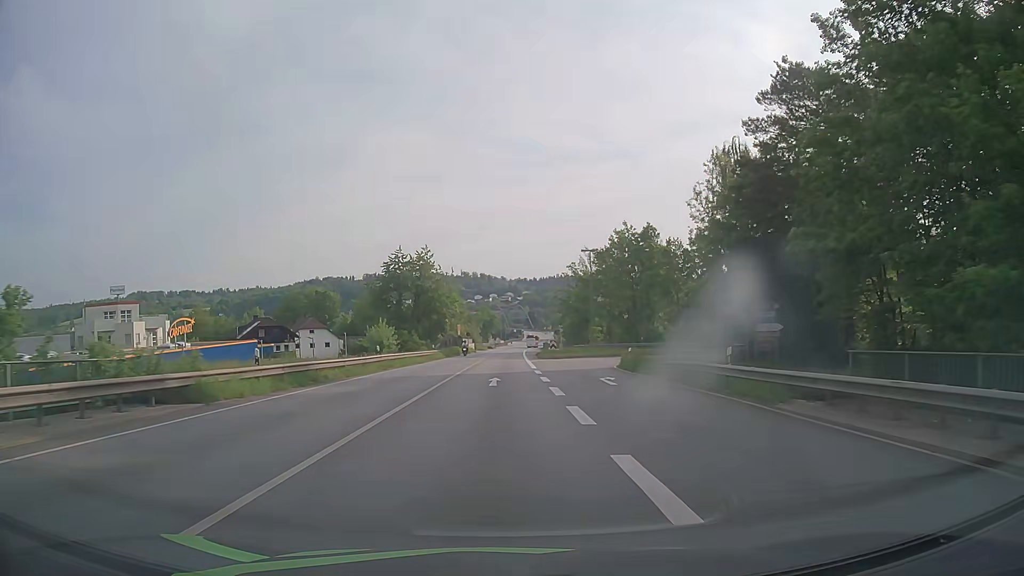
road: primary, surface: asphalt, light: Day
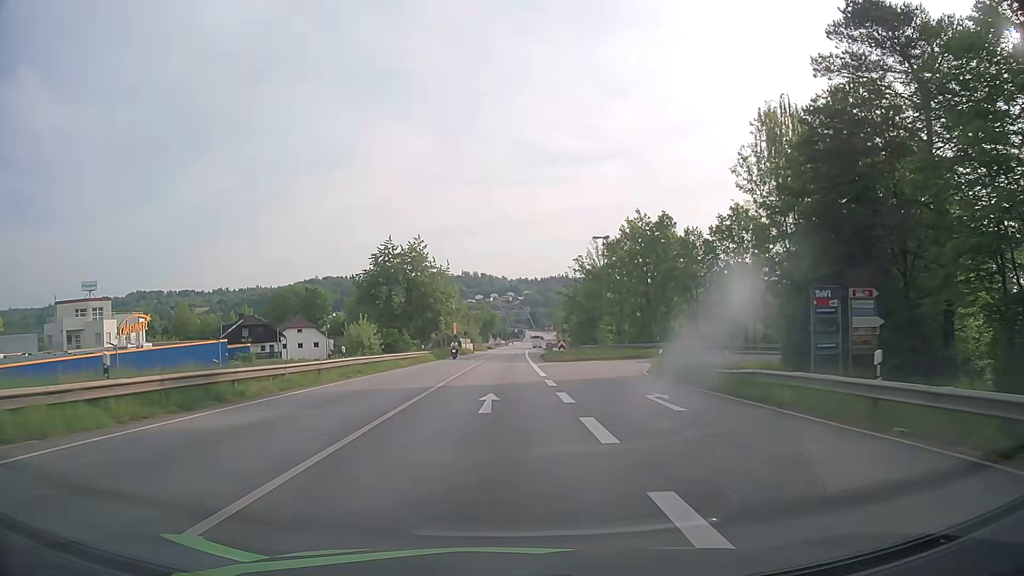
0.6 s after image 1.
(0.0, +8.2) m; 0°
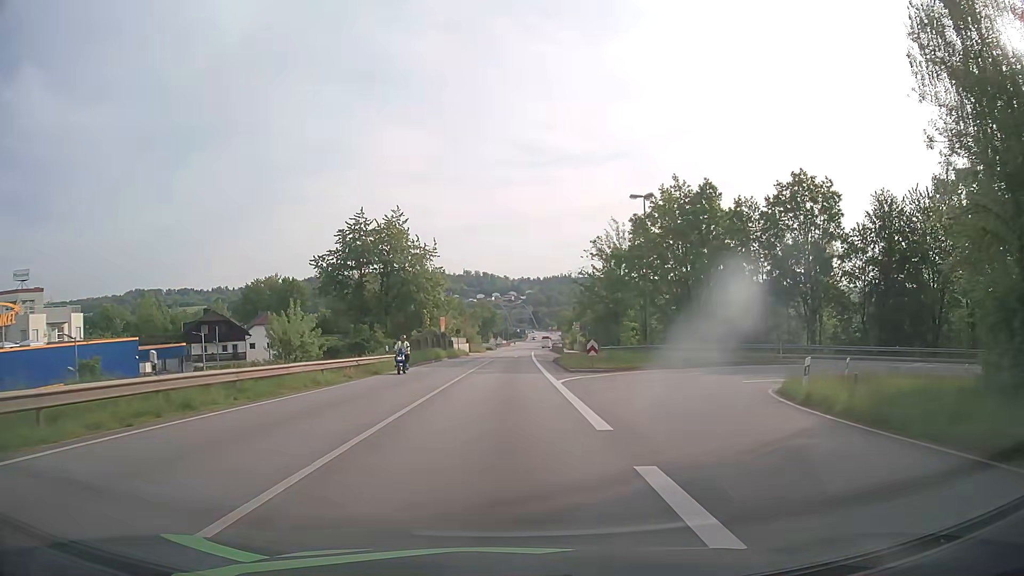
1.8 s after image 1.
(-0.1, +16.7) m; 0°
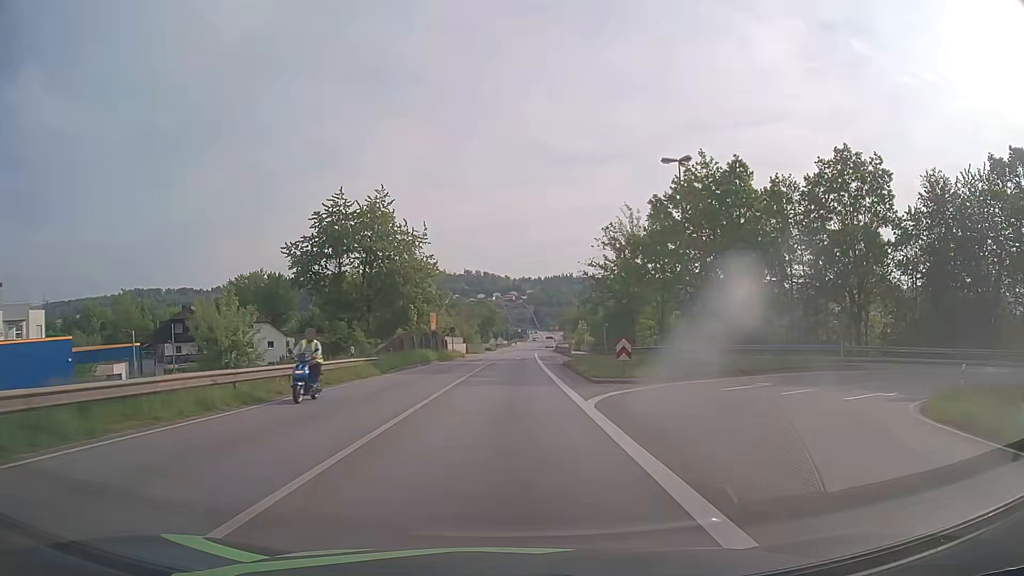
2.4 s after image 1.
(0.0, +8.5) m; 0°
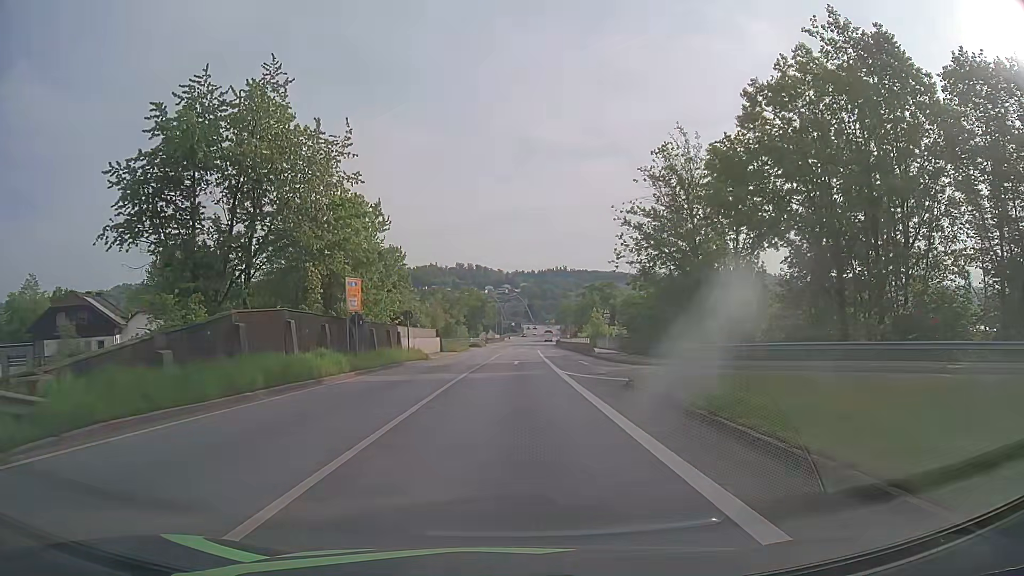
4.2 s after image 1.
(+0.2, +25.3) m; +1°
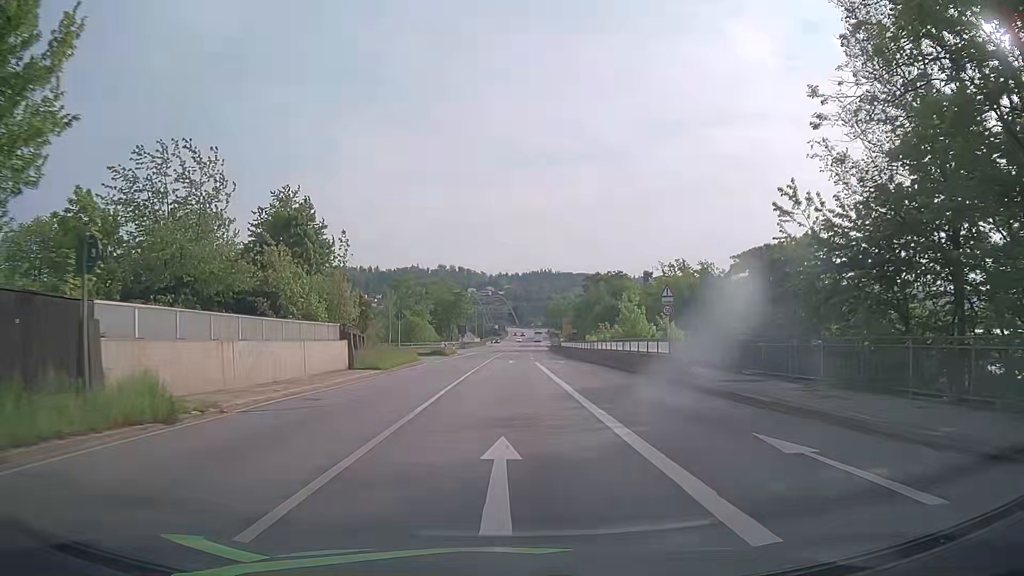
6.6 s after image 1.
(+0.4, +30.0) m; +1°
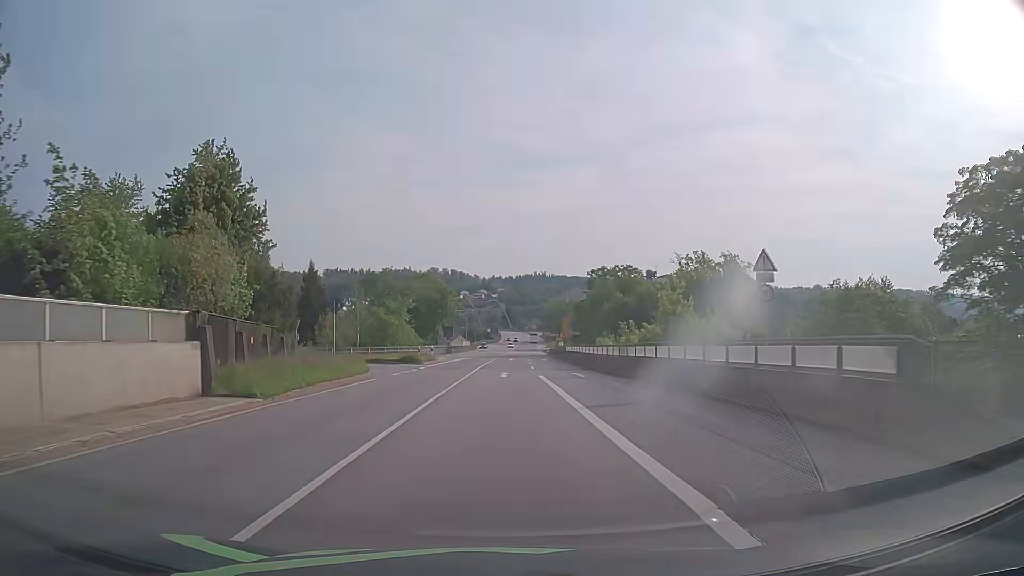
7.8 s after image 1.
(0.0, +14.6) m; +1°
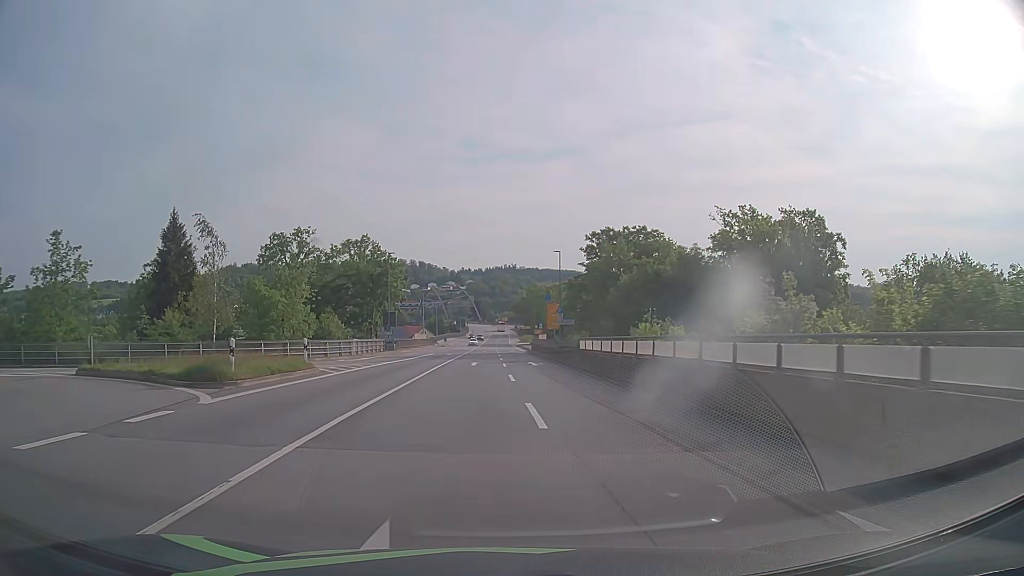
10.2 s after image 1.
(+0.4, +29.9) m; +2°
(0, +10) (0, +20) (0, +30) (0, +40) (0, +50) (0, +60) (0, +70) (0, +80) (0, +90) (0, +100) m
